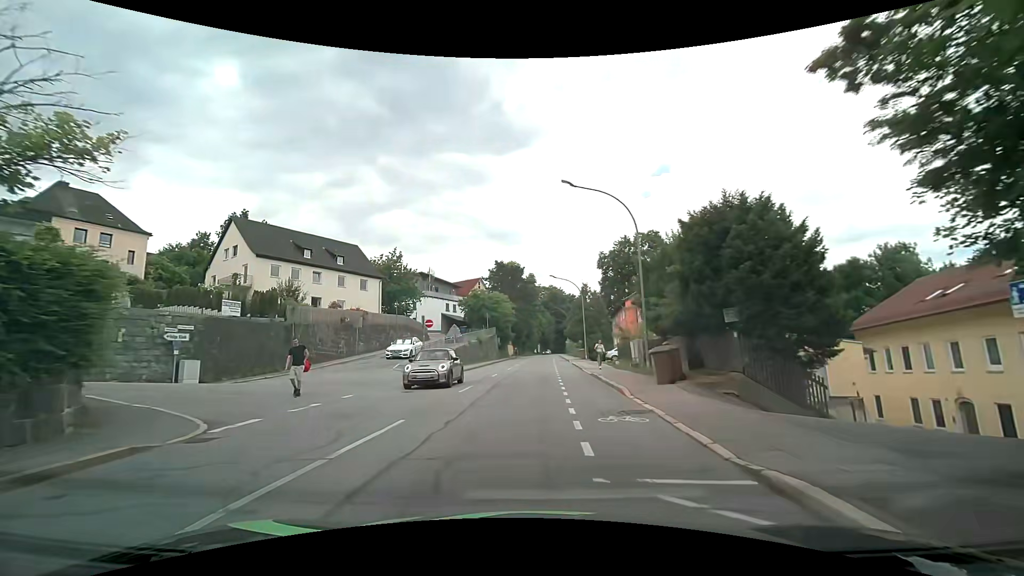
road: tertiary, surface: asphalt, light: Day
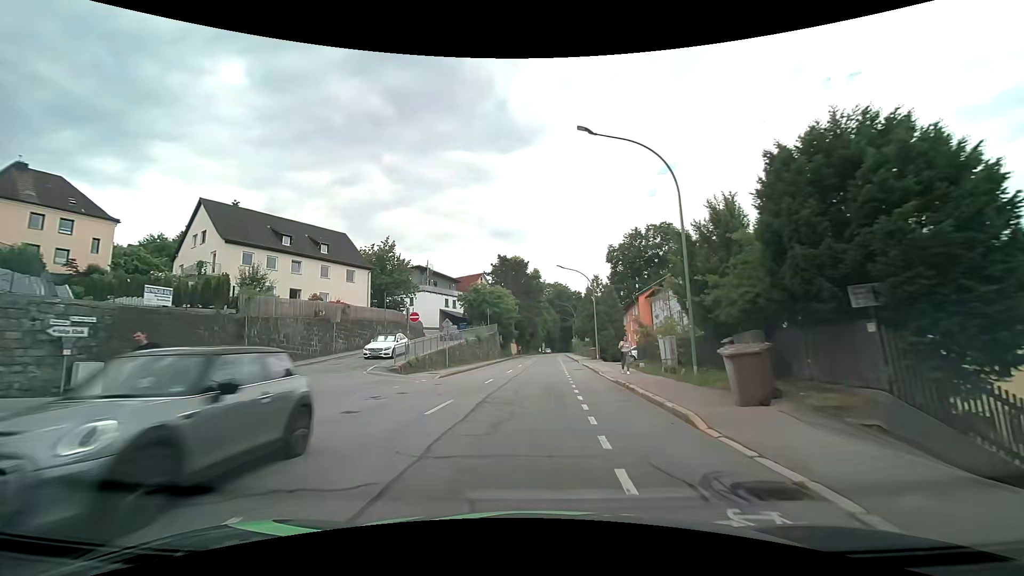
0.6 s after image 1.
(0.0, +5.7) m; 0°
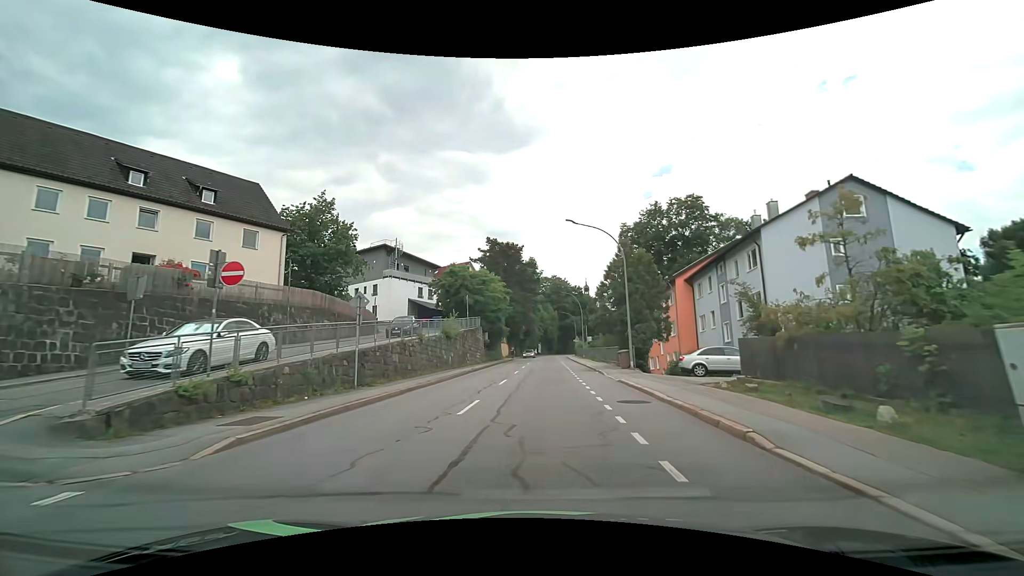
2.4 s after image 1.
(0.0, +17.6) m; +1°
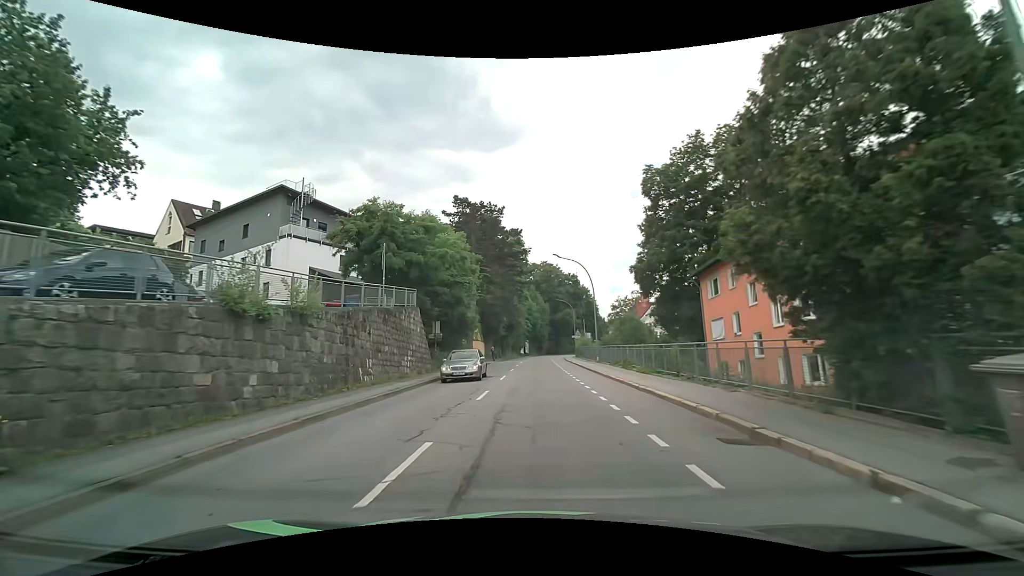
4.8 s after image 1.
(+0.4, +24.5) m; +1°
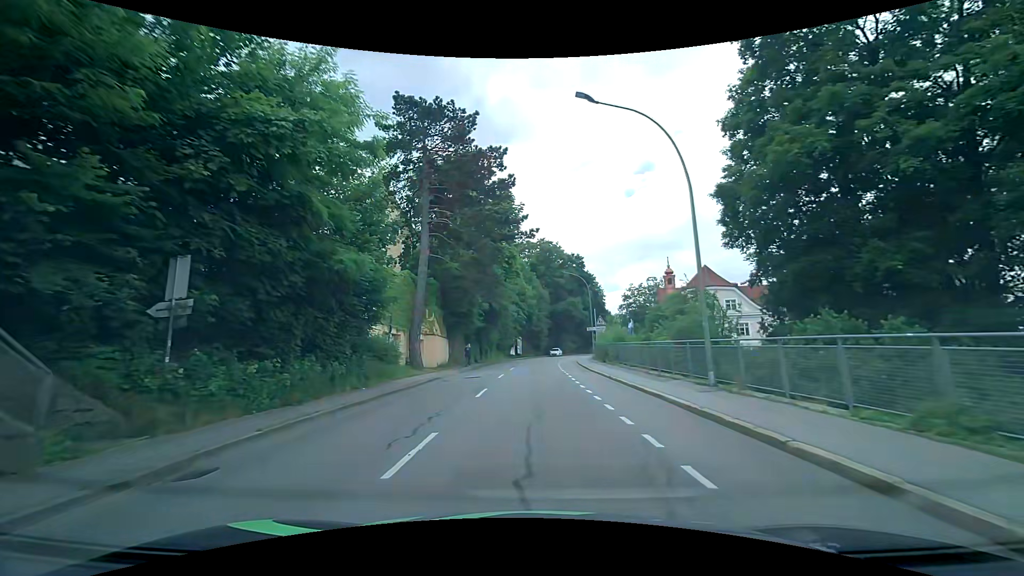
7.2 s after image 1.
(+0.2, +26.3) m; +1°
